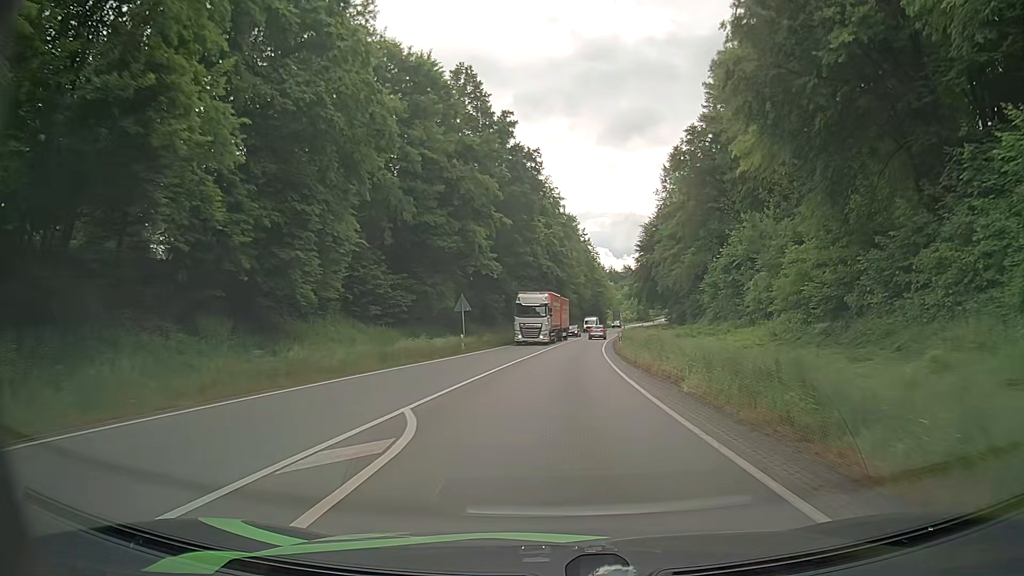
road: primary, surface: asphalt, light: Day
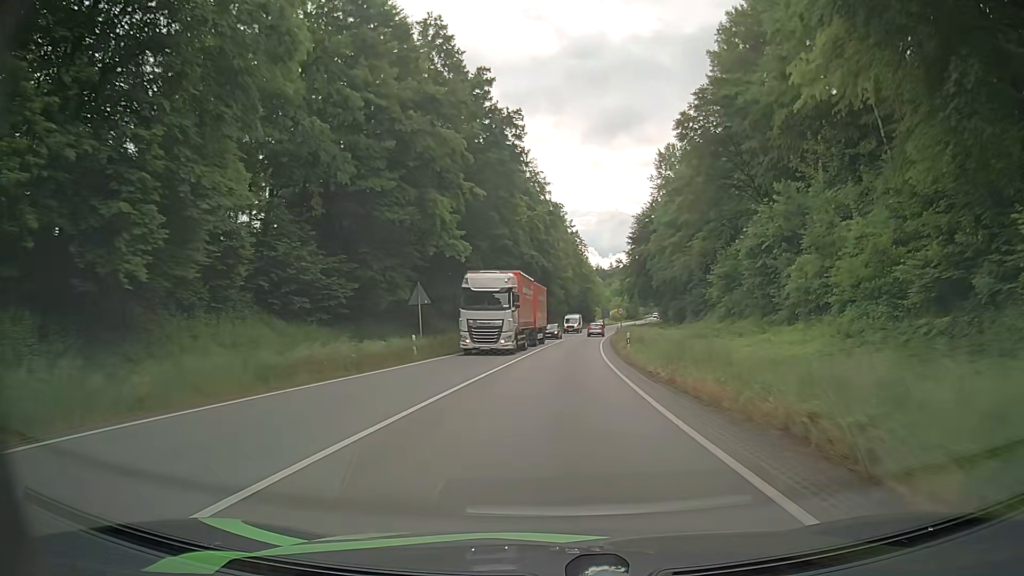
(+0.1, +10.2) m; +2°
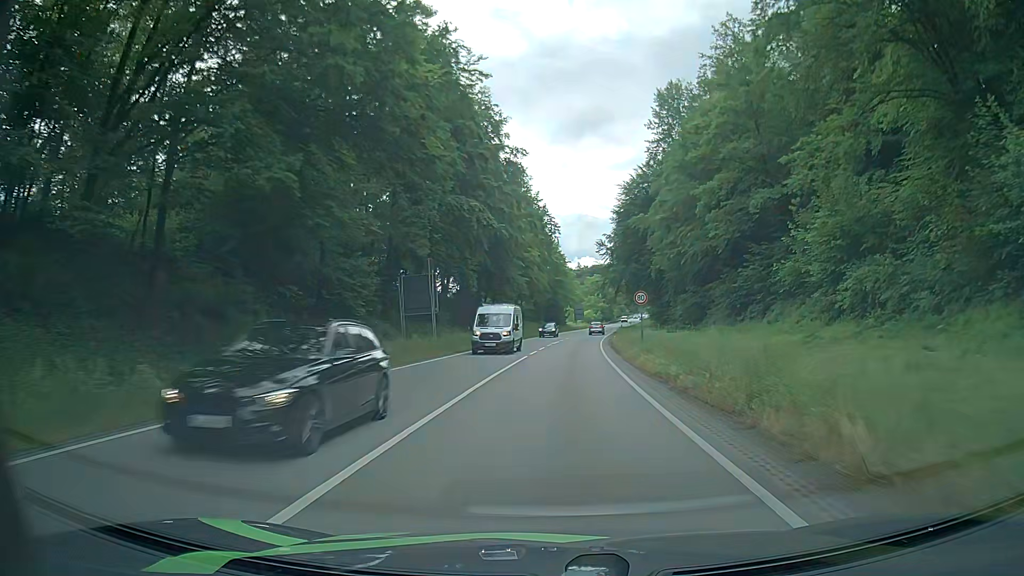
(+0.7, +31.4) m; +3°
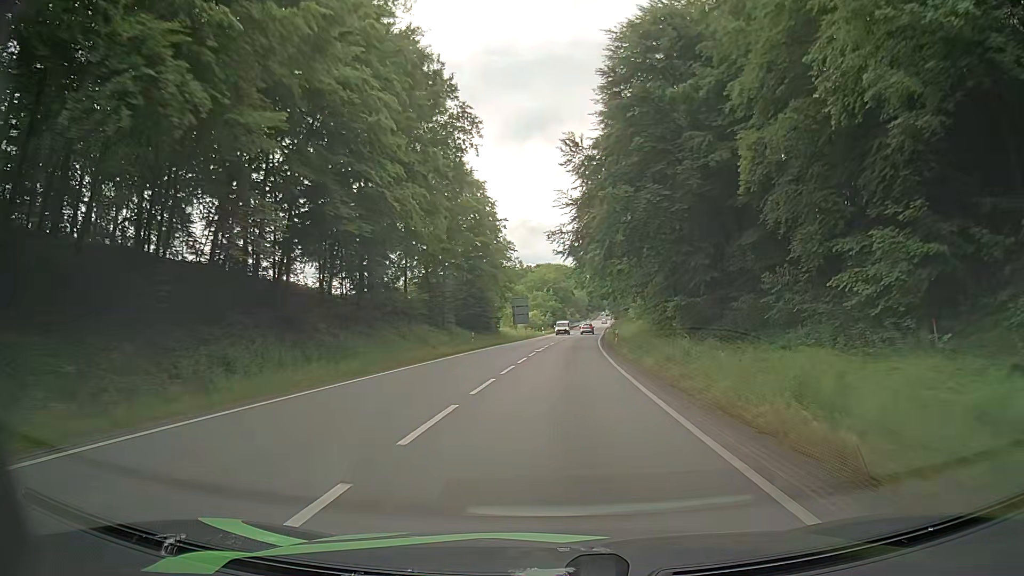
(+2.4, +54.7) m; +5°
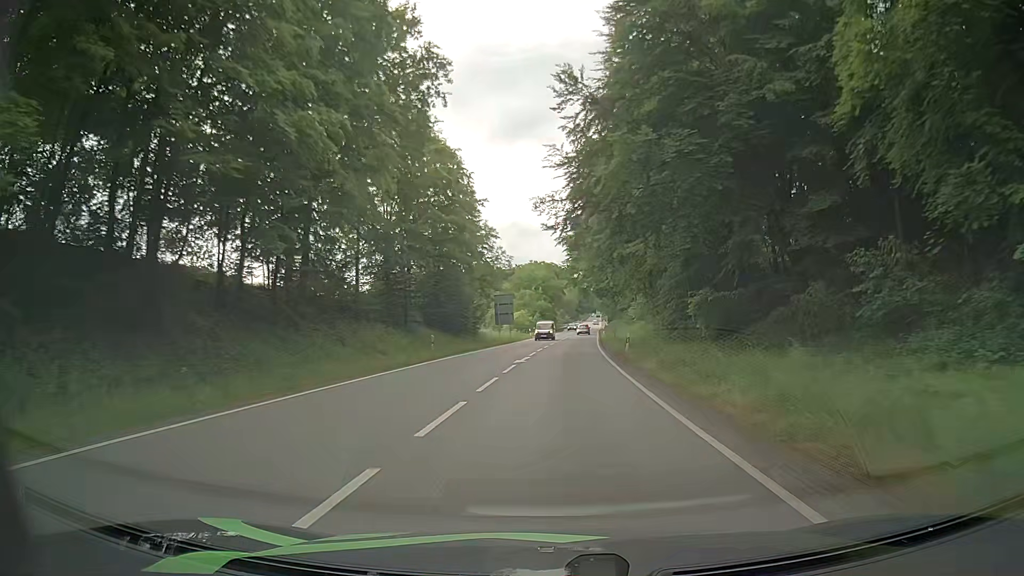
(+0.1, +11.3) m; 0°
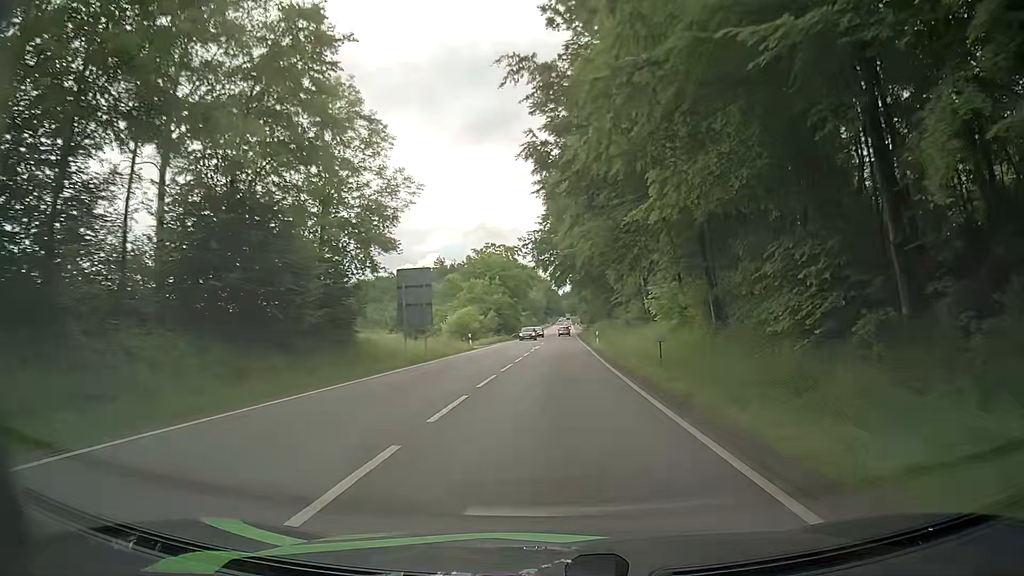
(+1.2, +34.6) m; +3°
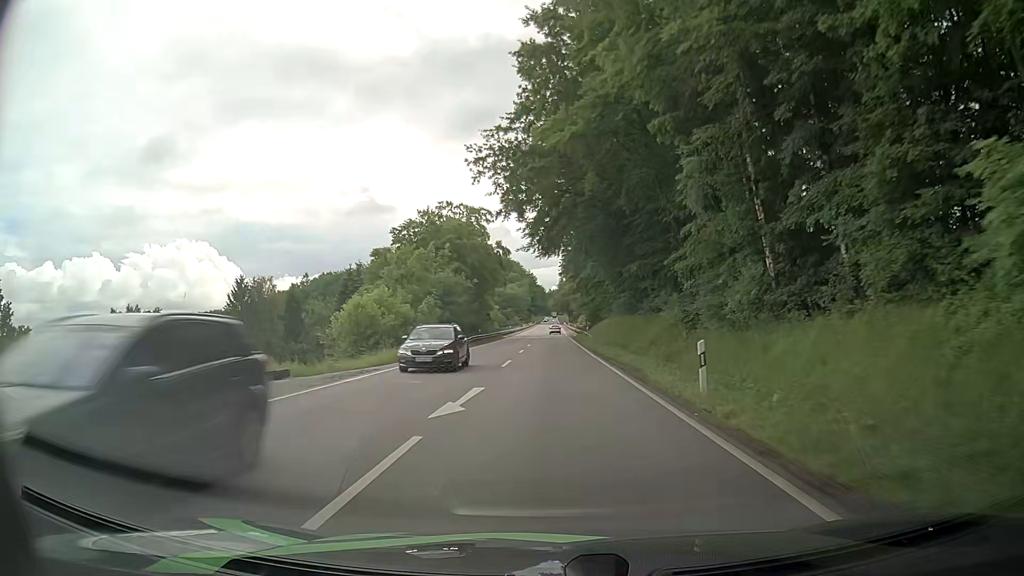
(+0.4, +35.5) m; +1°
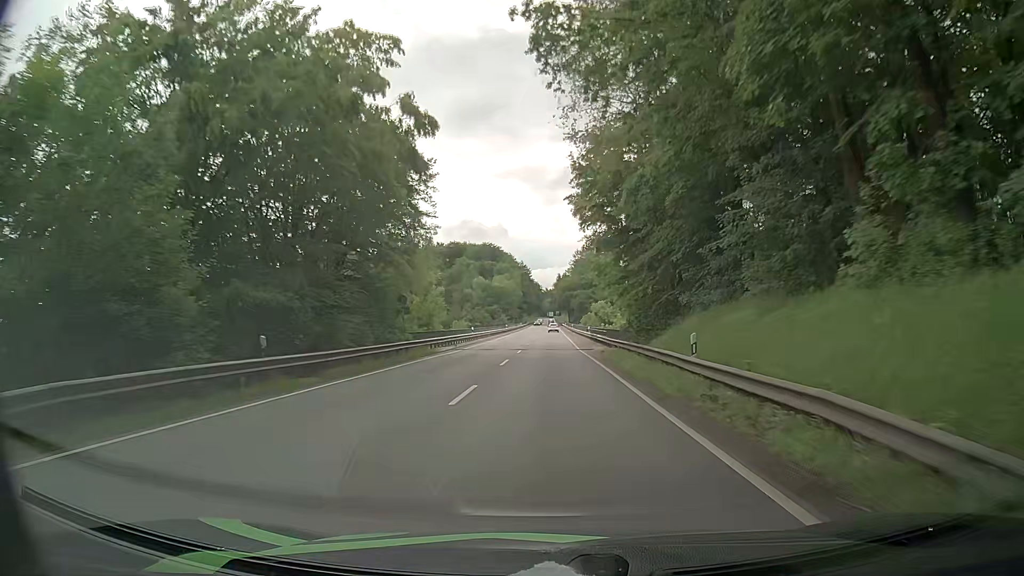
(+0.2, +47.1) m; +1°
(0, +10) (0, +20) (0, +30) (0, +40) (0, +50) (0, +60) (0, +70) (0, +80) (0, +90) (0, +100) m
